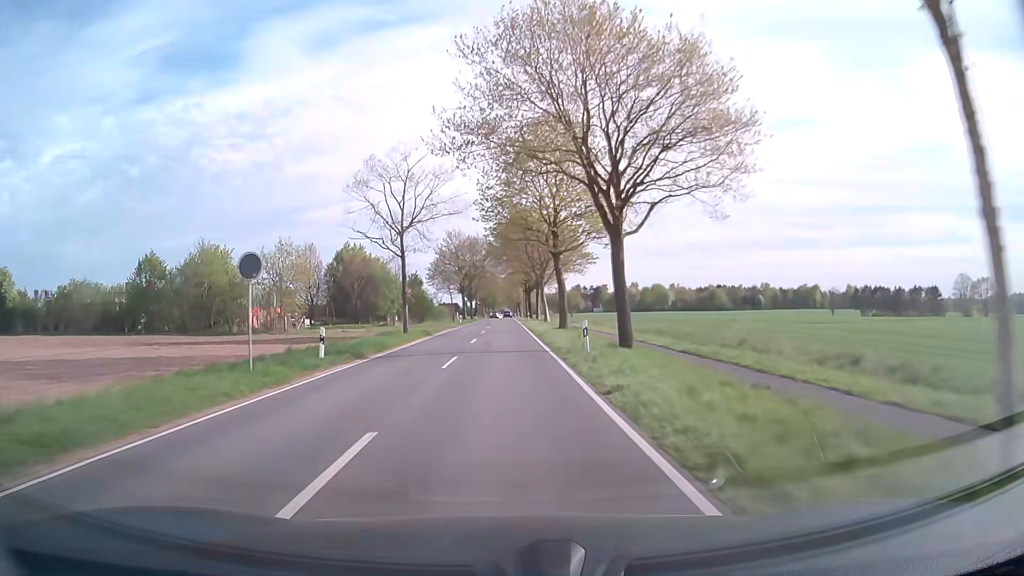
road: secondary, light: Day
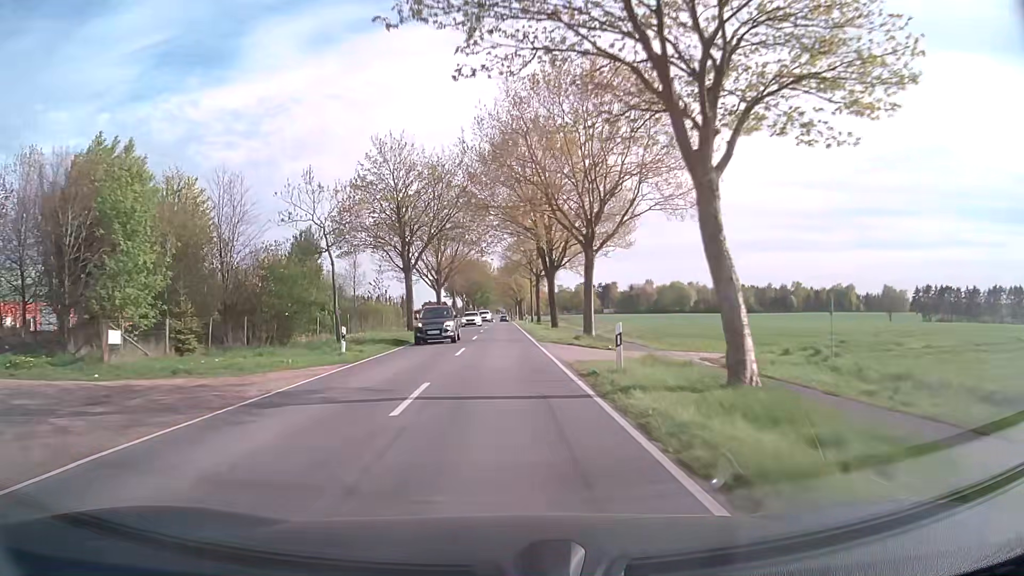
(+0.1, +55.3) m; 0°
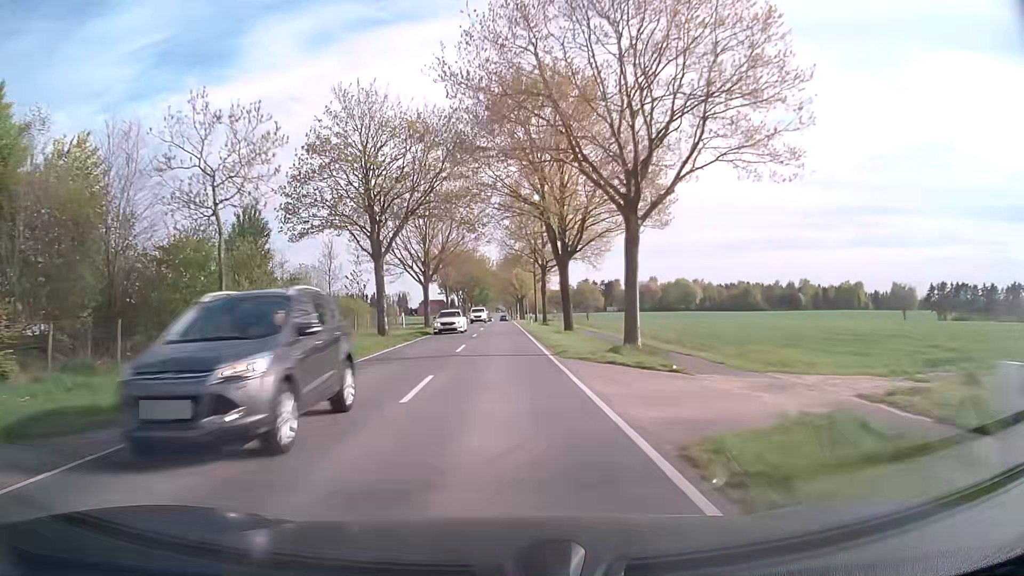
(0.0, +10.9) m; 0°
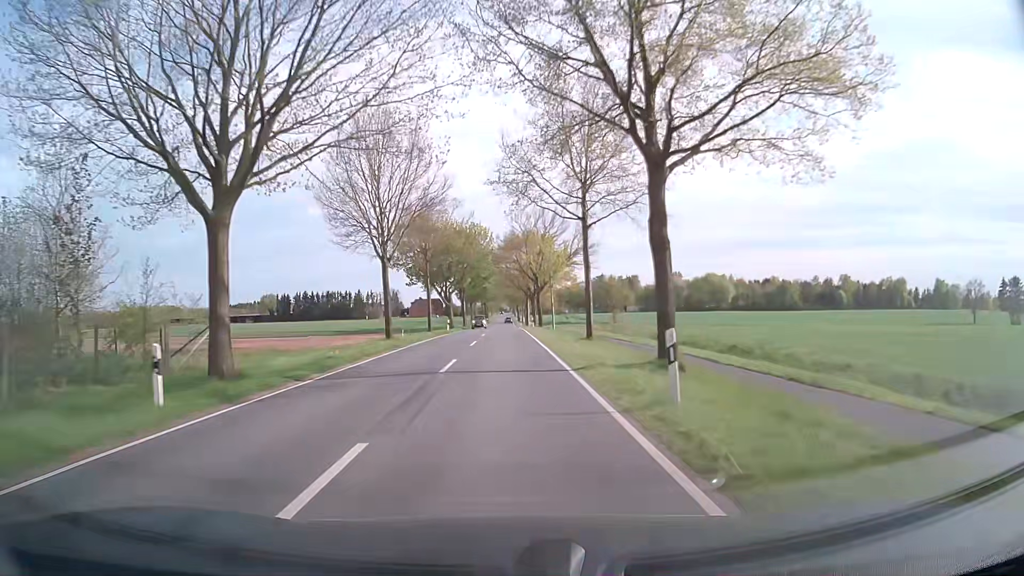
(-0.1, +43.3) m; 0°
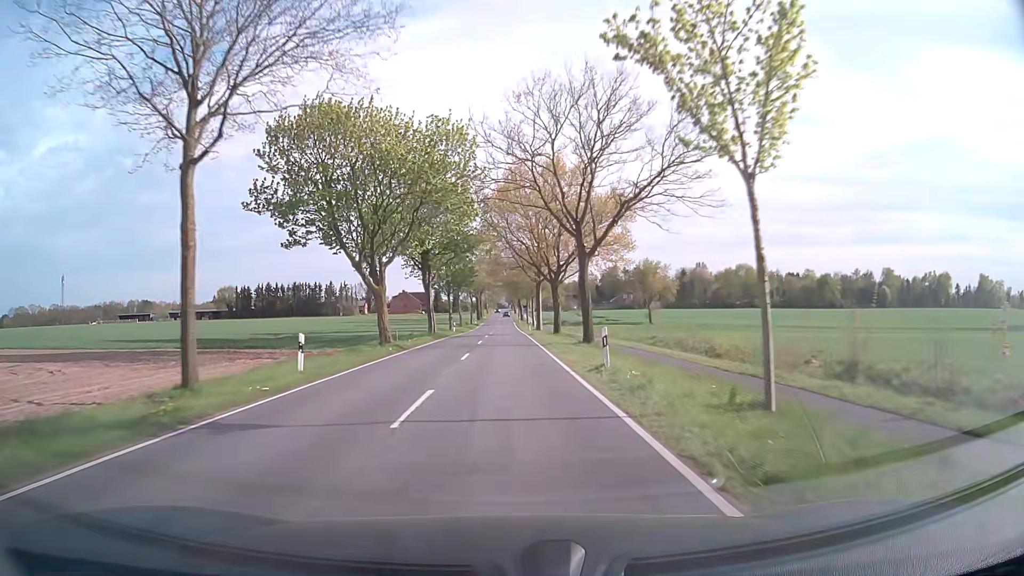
(-0.2, +43.1) m; 0°
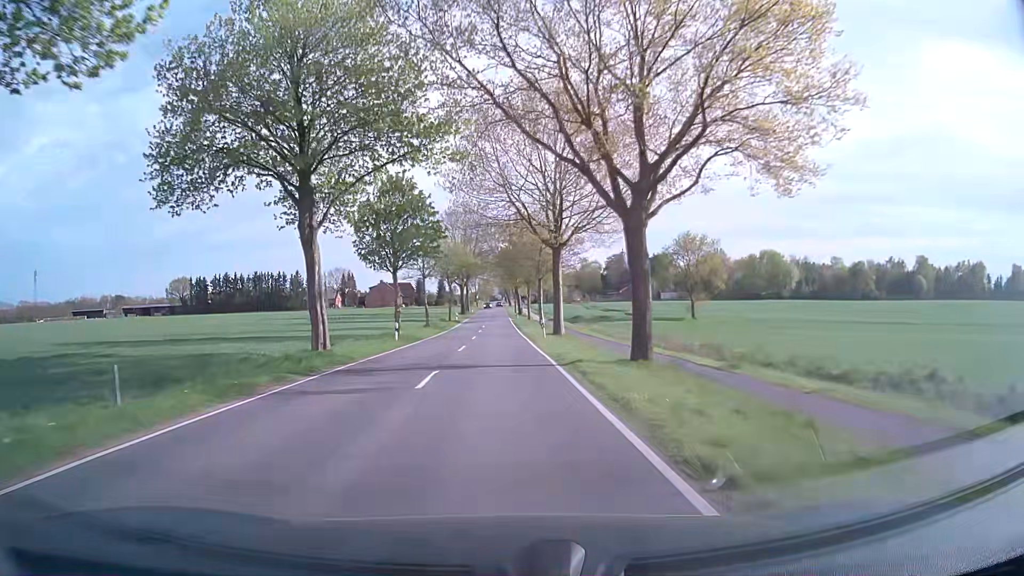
(+0.2, +32.5) m; +1°
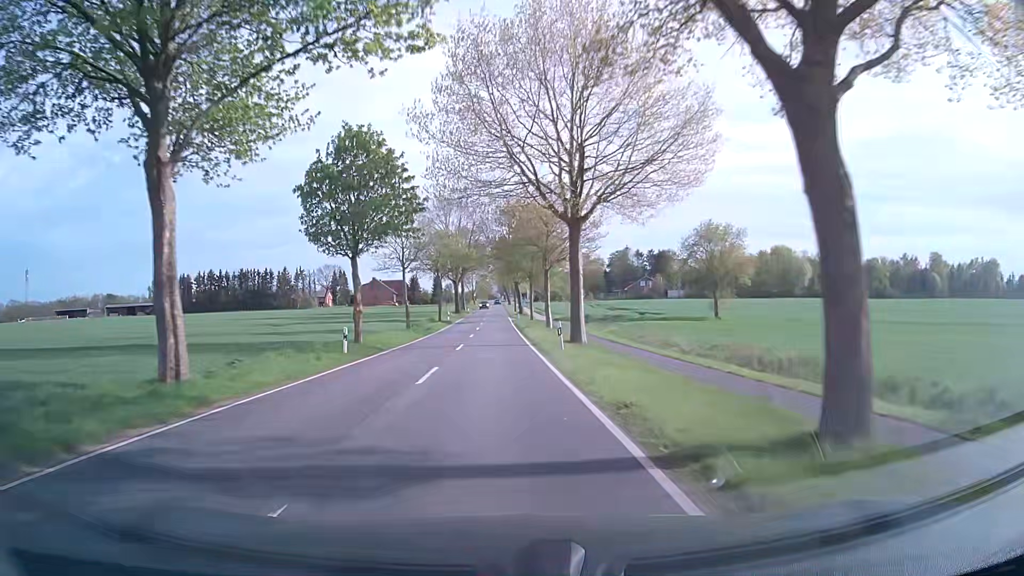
(0.0, +10.8) m; 0°
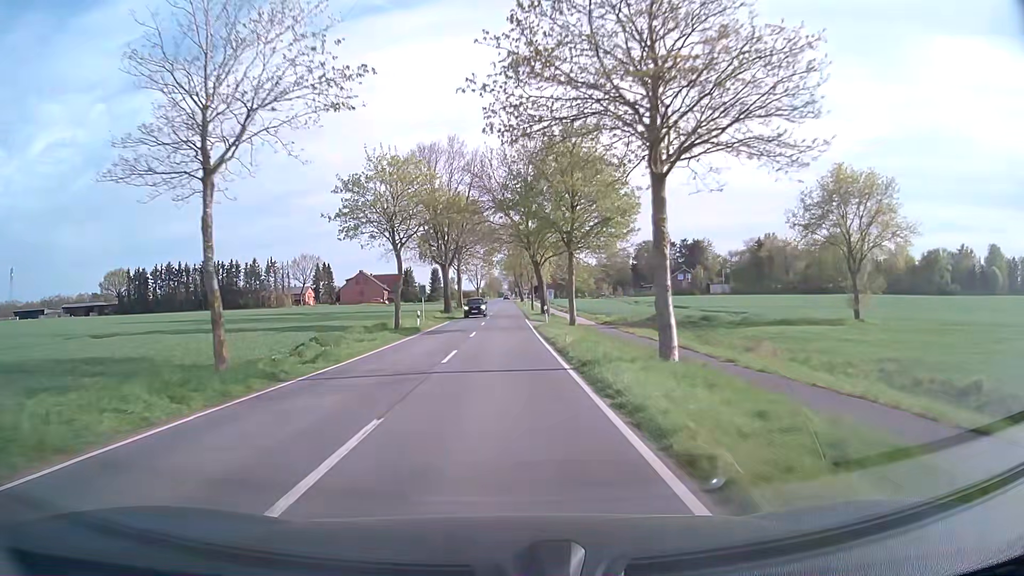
(-0.2, +32.6) m; 0°
(0, +10) (0, +20) (0, +30) (0, +40) (0, +50) (0, +60) (0, +70) (0, +80) (0, +90) (0, +100) m
